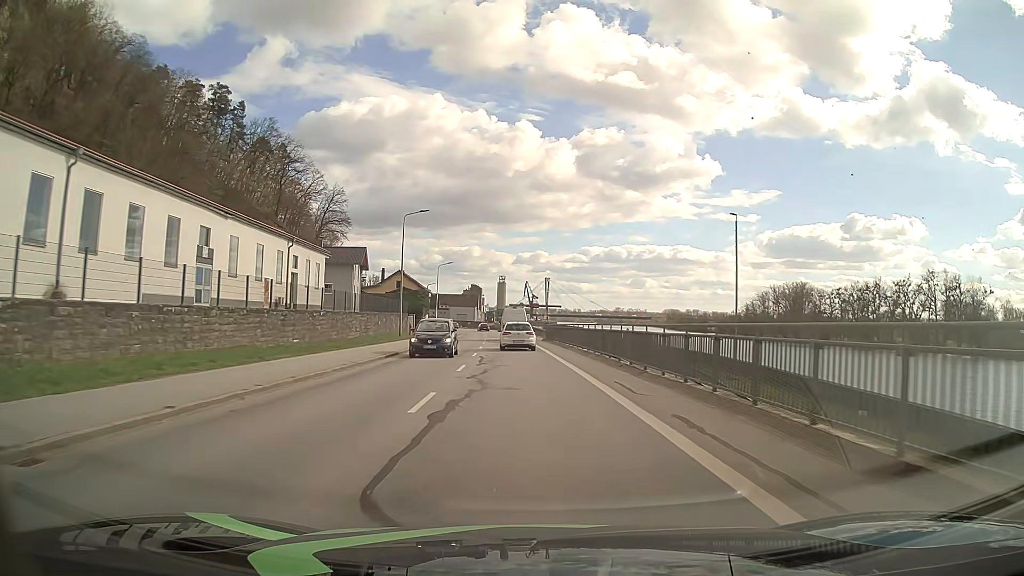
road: secondary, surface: asphalt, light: Day
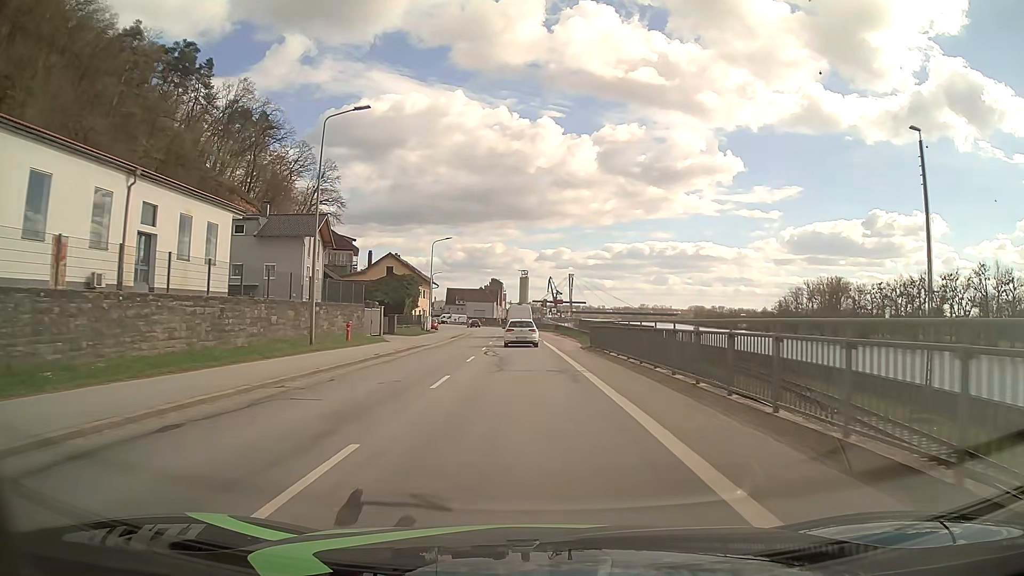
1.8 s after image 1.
(-0.4, +23.9) m; -2°
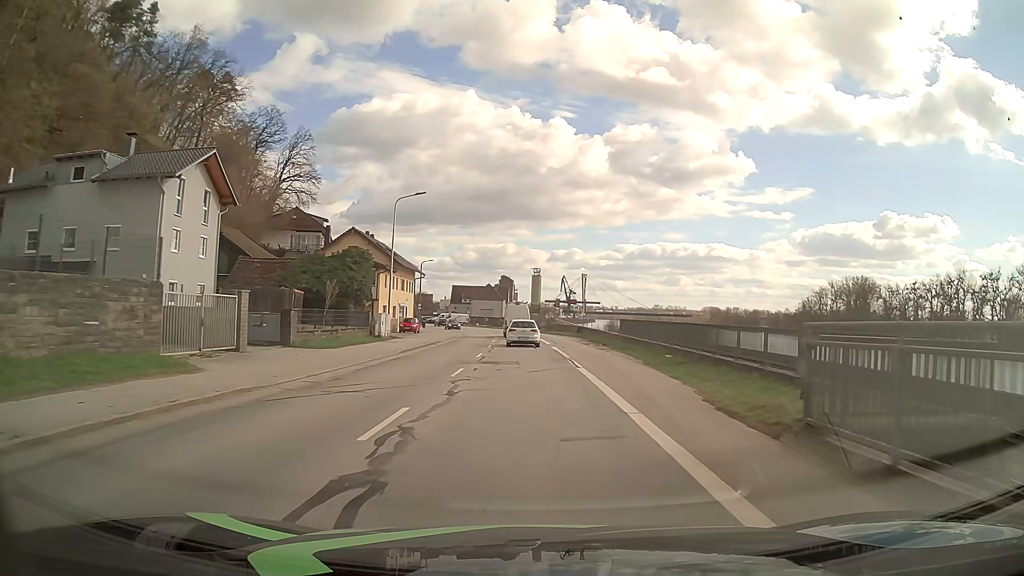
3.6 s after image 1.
(-0.3, +23.9) m; -1°
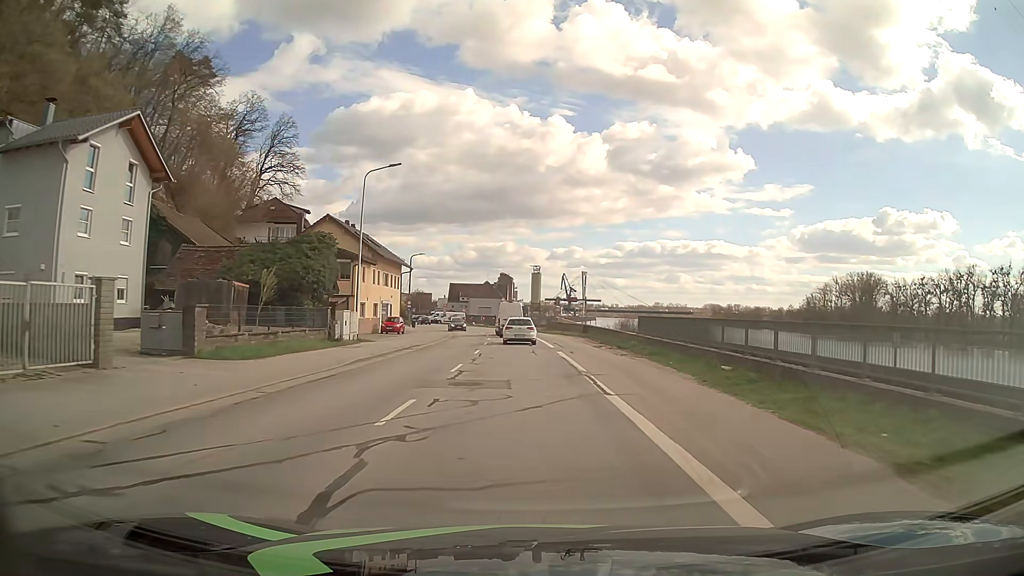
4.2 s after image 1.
(0.0, +8.0) m; 0°
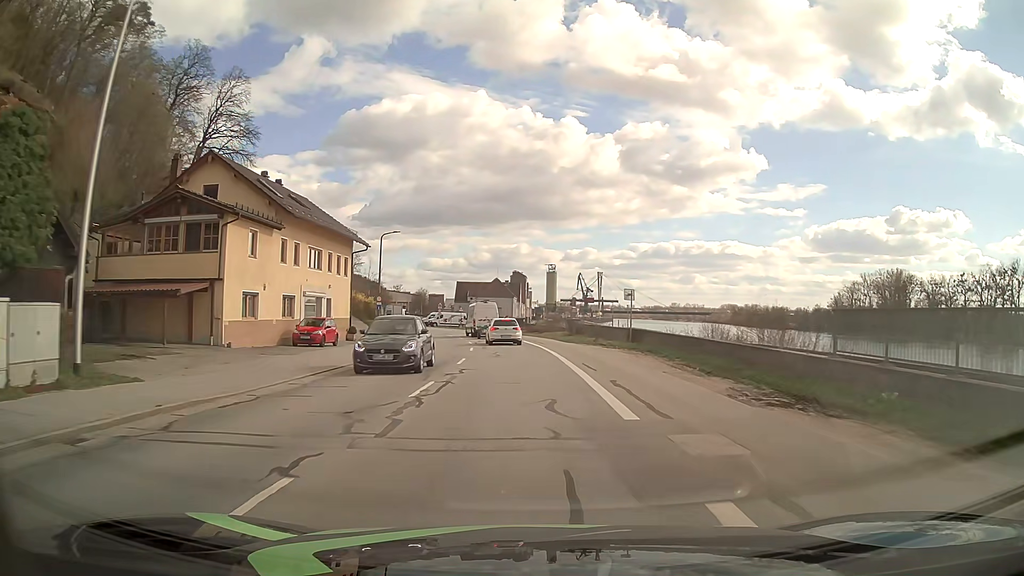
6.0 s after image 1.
(-0.1, +23.9) m; -1°
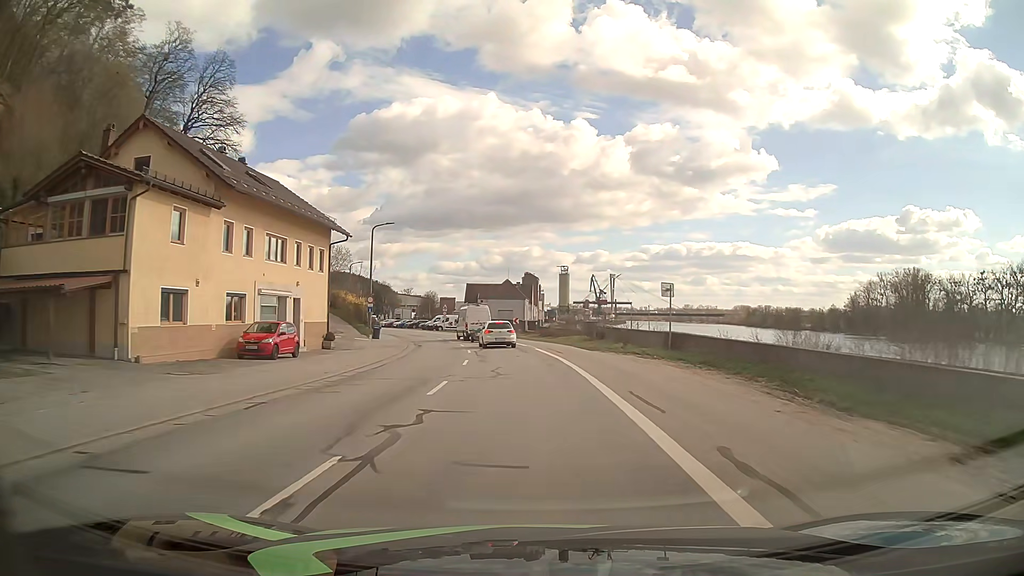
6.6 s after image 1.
(-0.1, +7.9) m; -1°
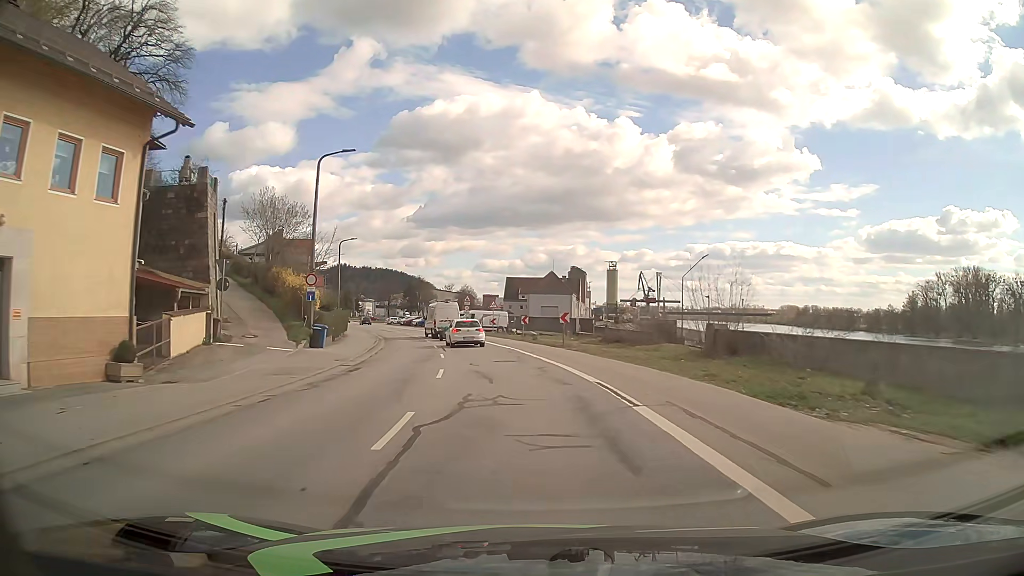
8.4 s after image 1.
(-0.7, +23.8) m; -4°
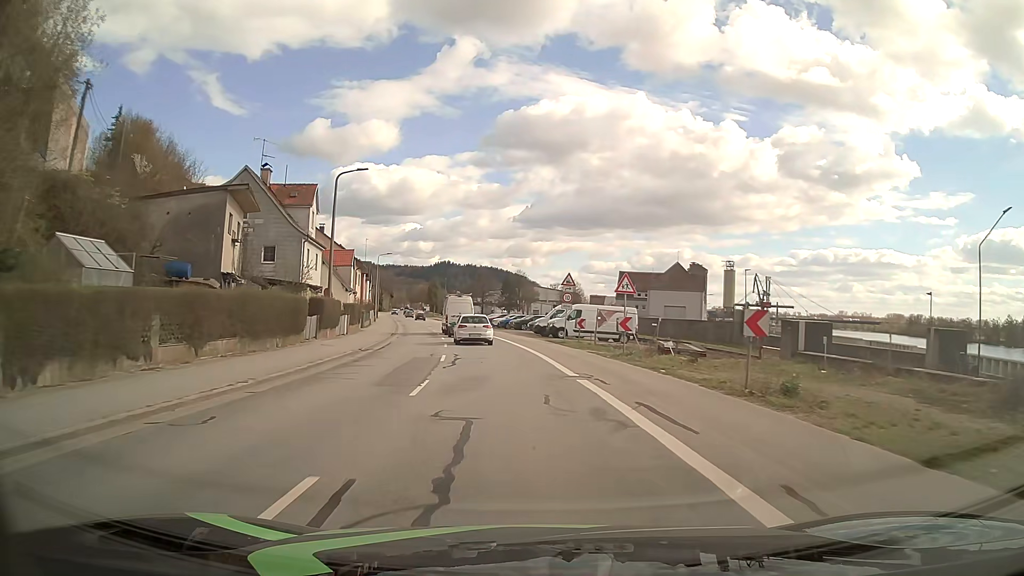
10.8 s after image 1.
(-2.5, +31.6) m; -9°
(0, +10) (-1, +20) (-2, +30) (-3, +40) (-5, +50) (-7, +60) (-9, +69) (-11, +79) (-13, +89) (-15, +99) m
